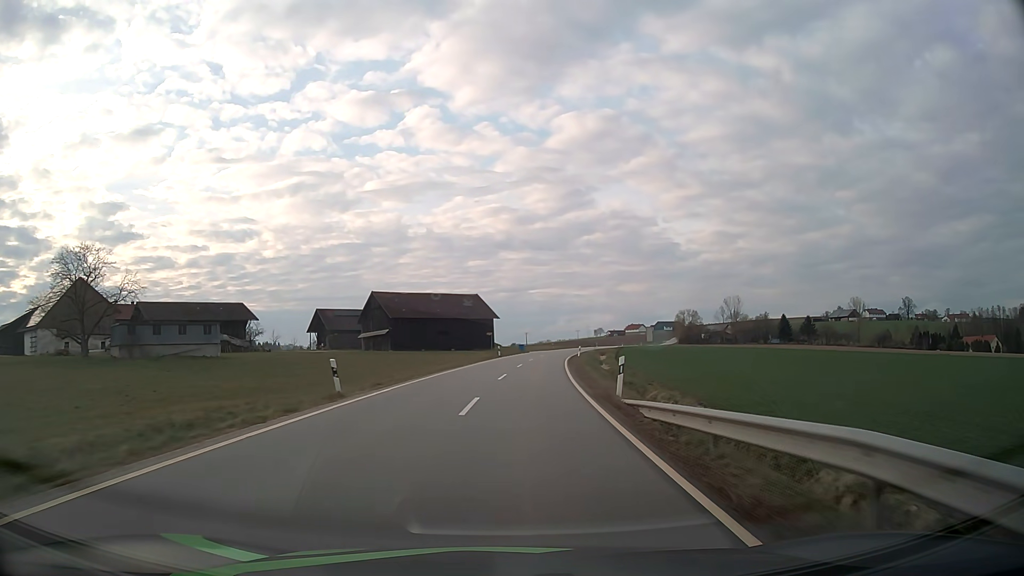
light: Day
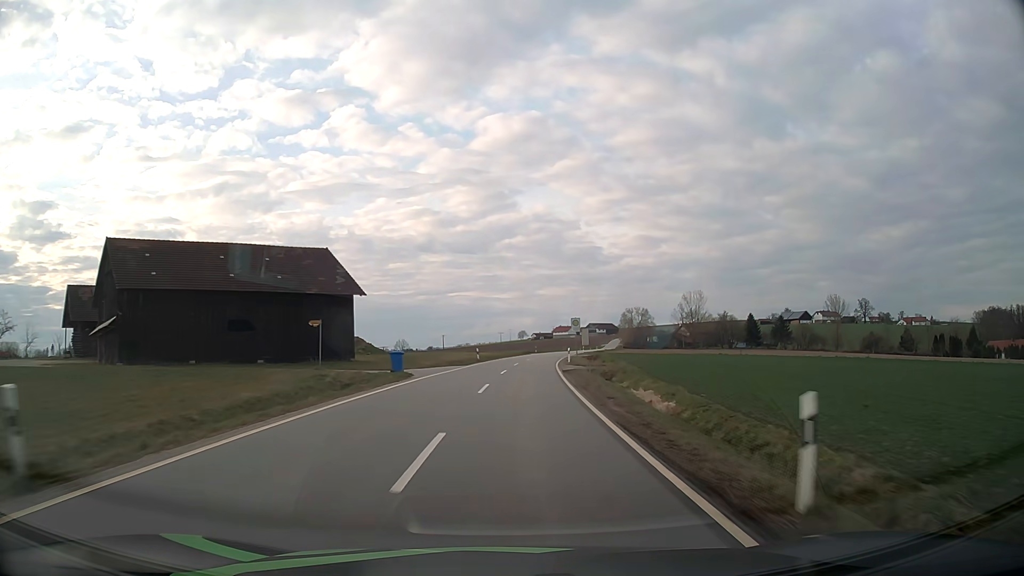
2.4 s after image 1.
(+3.3, +55.0) m; +7°
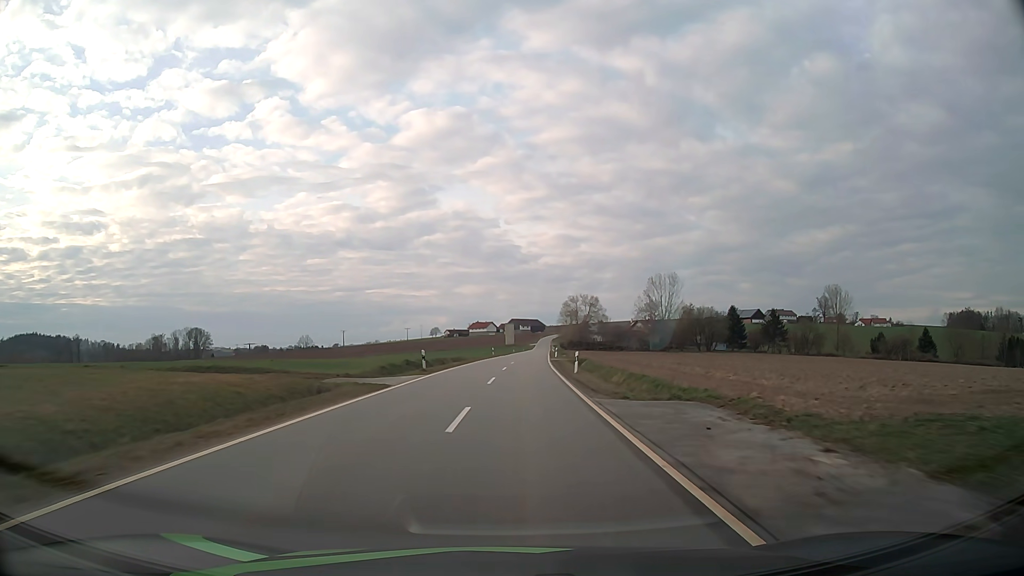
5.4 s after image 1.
(+4.2, +68.9) m; +7°
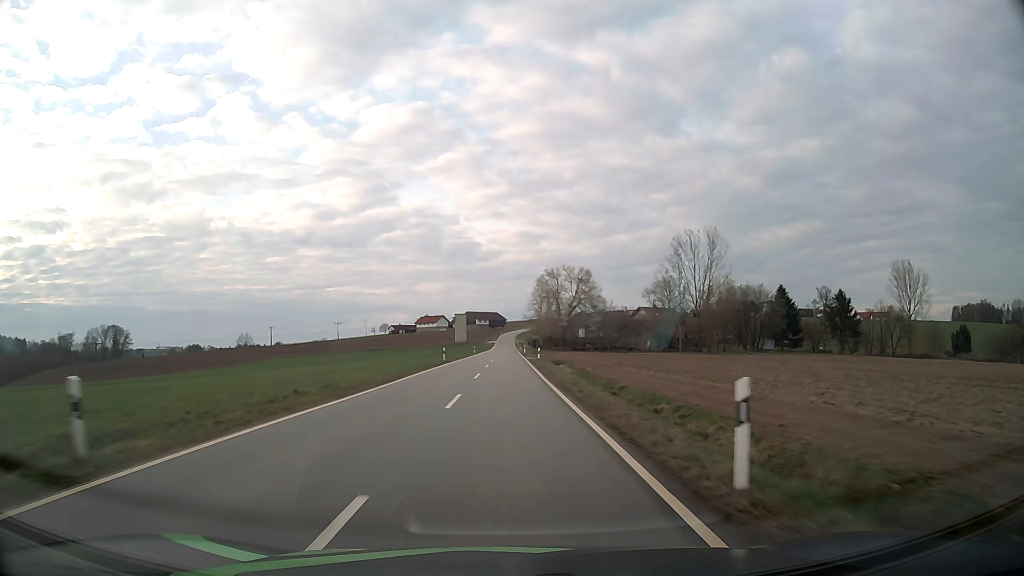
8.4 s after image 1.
(+3.1, +69.2) m; +4°
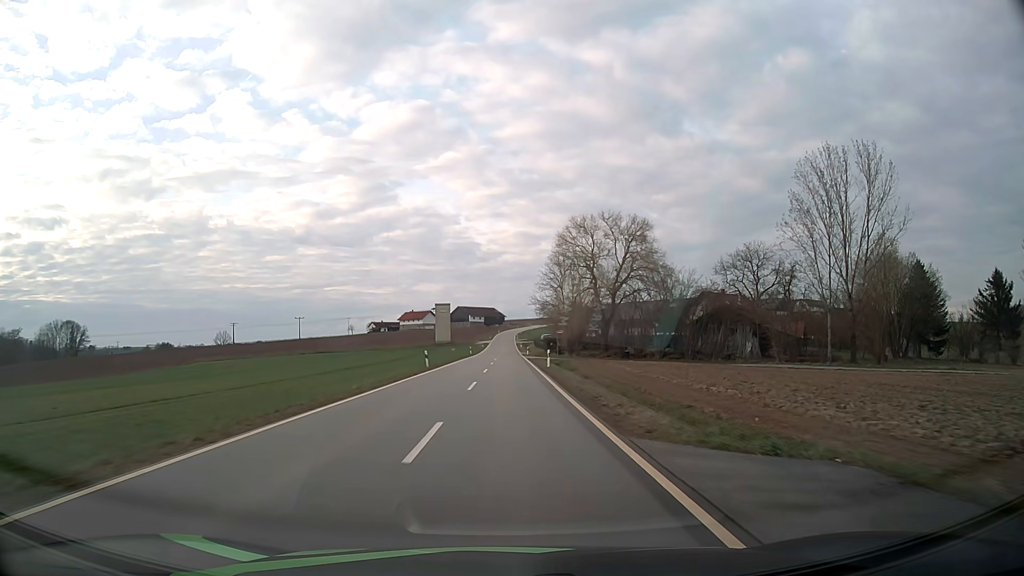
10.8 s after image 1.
(0.0, +55.3) m; 0°
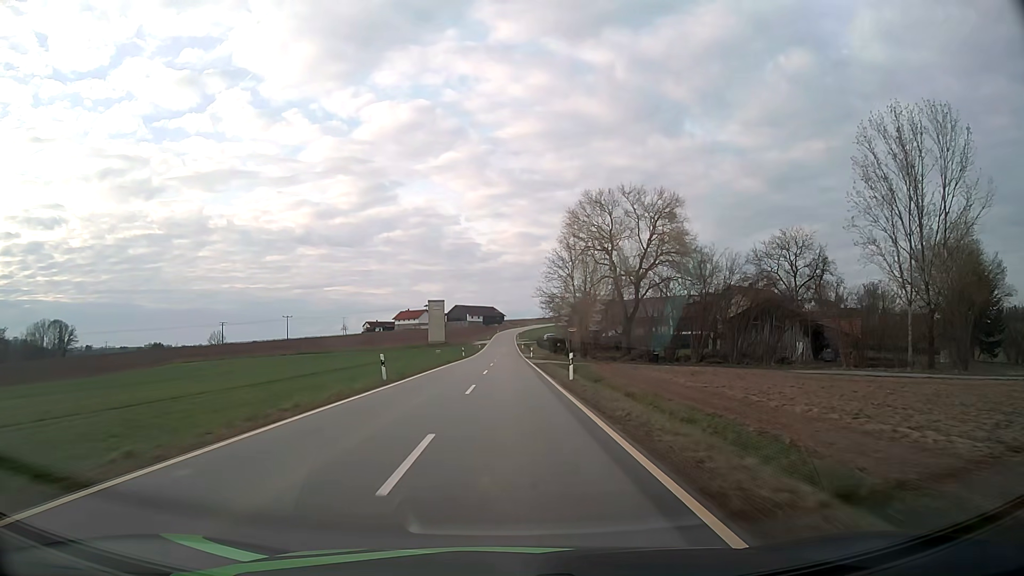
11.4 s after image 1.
(0.0, +13.9) m; 0°
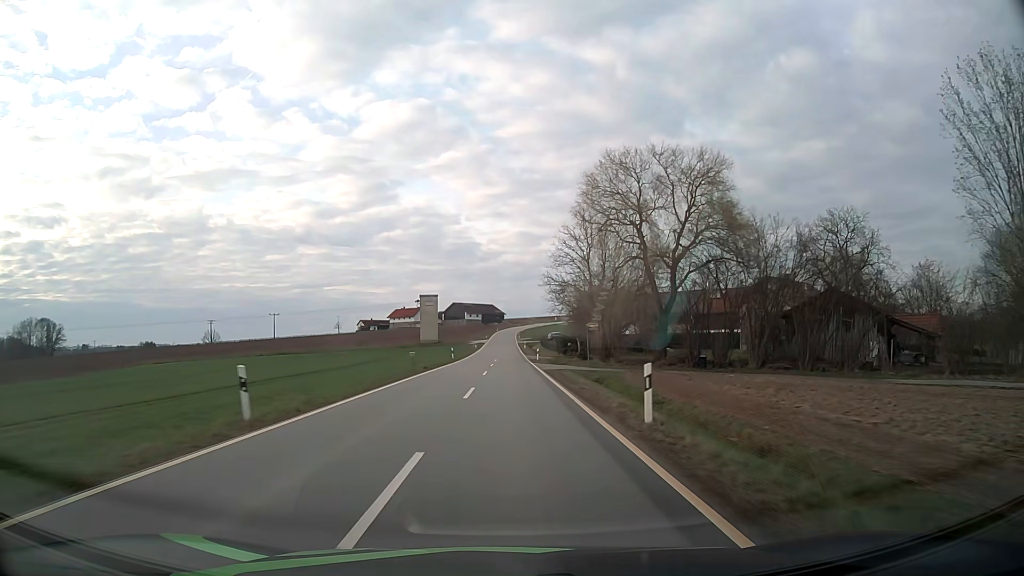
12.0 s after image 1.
(0.0, +13.9) m; 0°
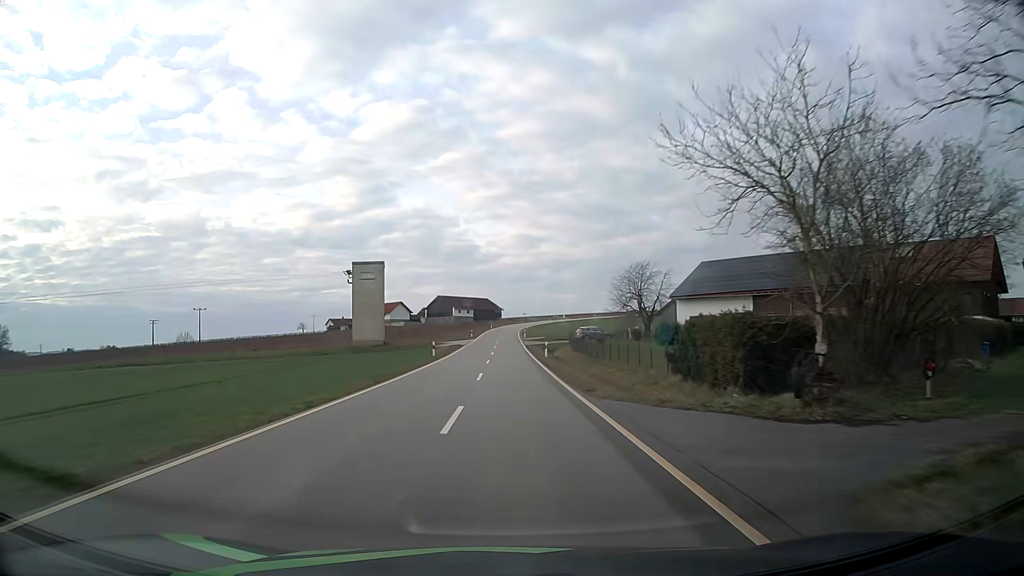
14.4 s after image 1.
(0.0, +55.6) m; 0°
(0, +10) (0, +20) (0, +30) (0, +40) (0, +50) (0, +60) (0, +70) (0, +80) (0, +90) (0, +100) m
